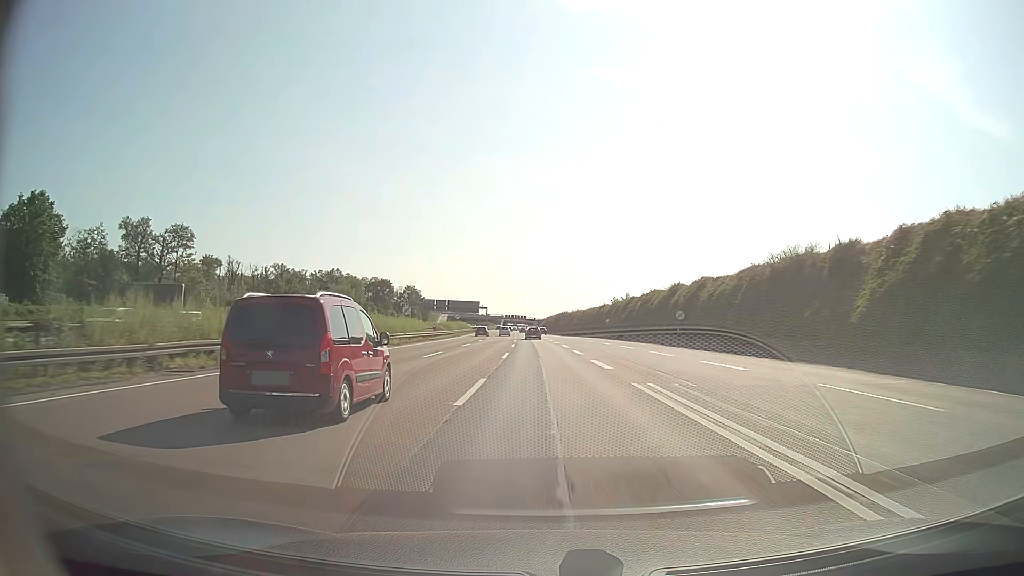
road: motorway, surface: asphalt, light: Day
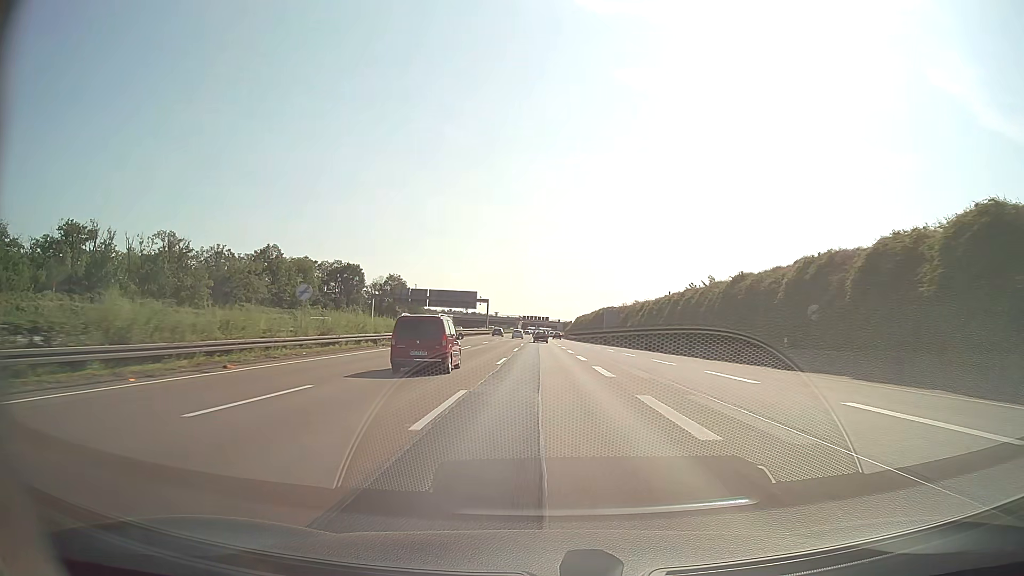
(-1.4, +75.2) m; -2°
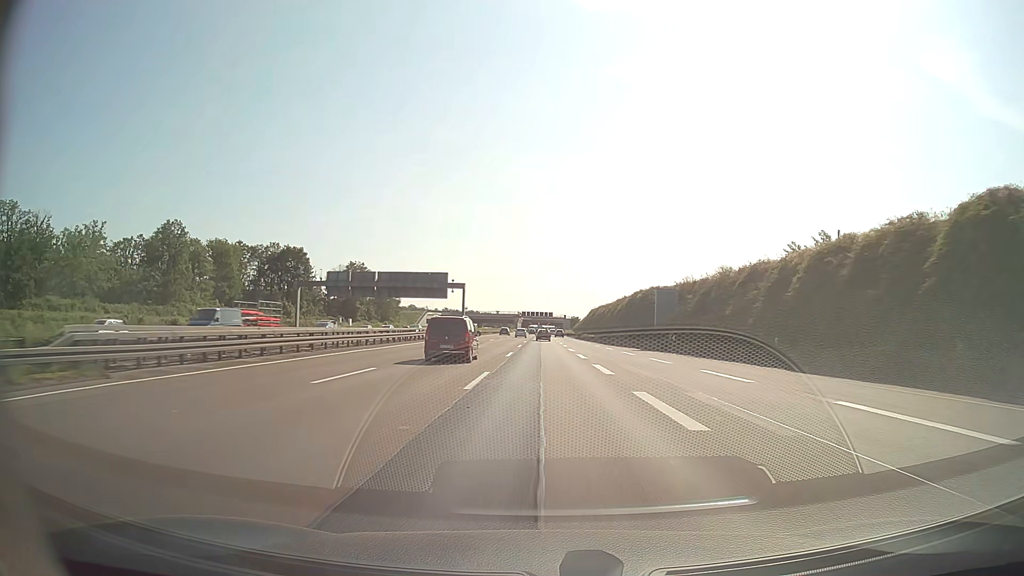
(-0.2, +48.1) m; 0°
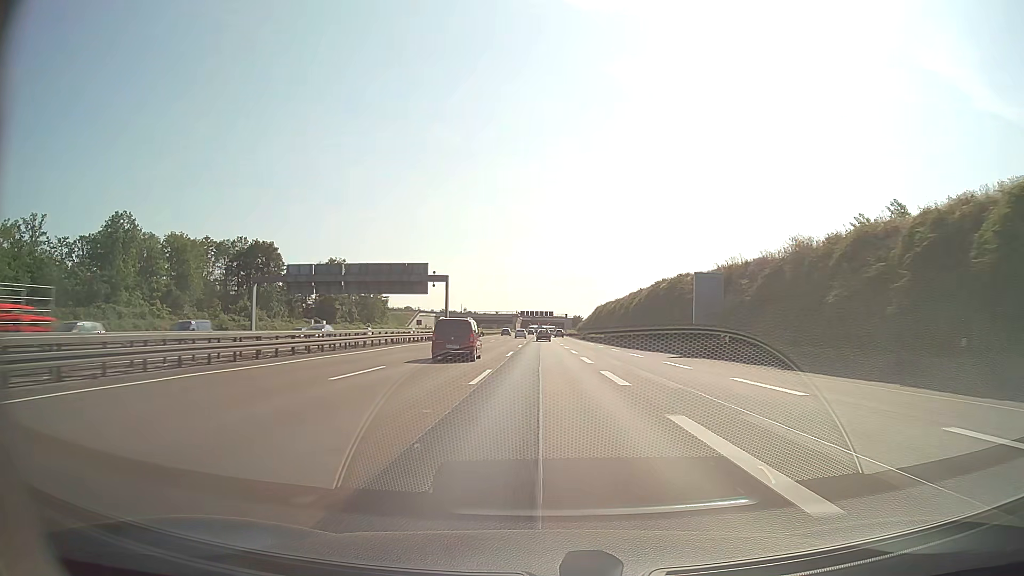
(0.0, +16.5) m; 0°
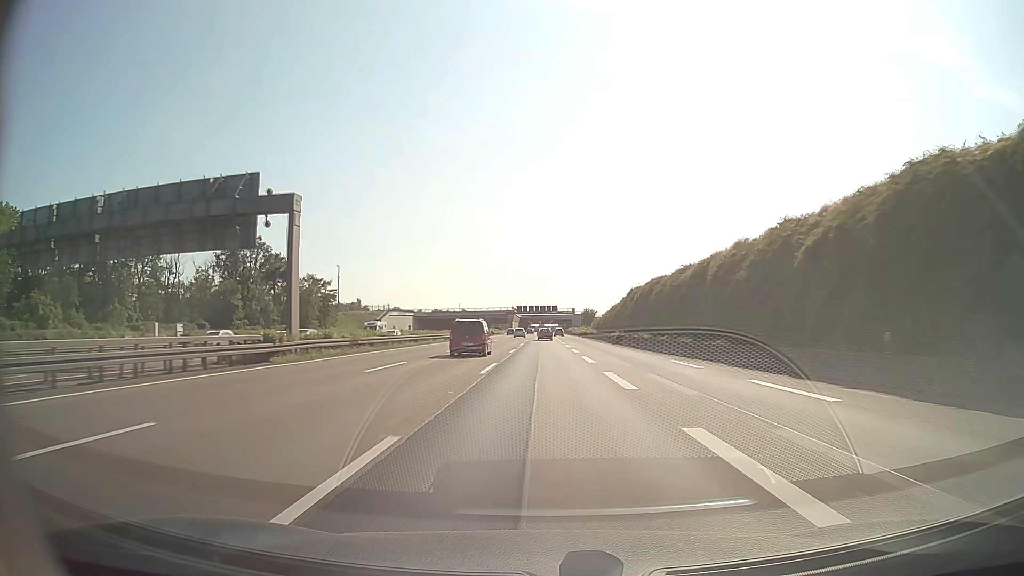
(0.0, +50.4) m; 0°
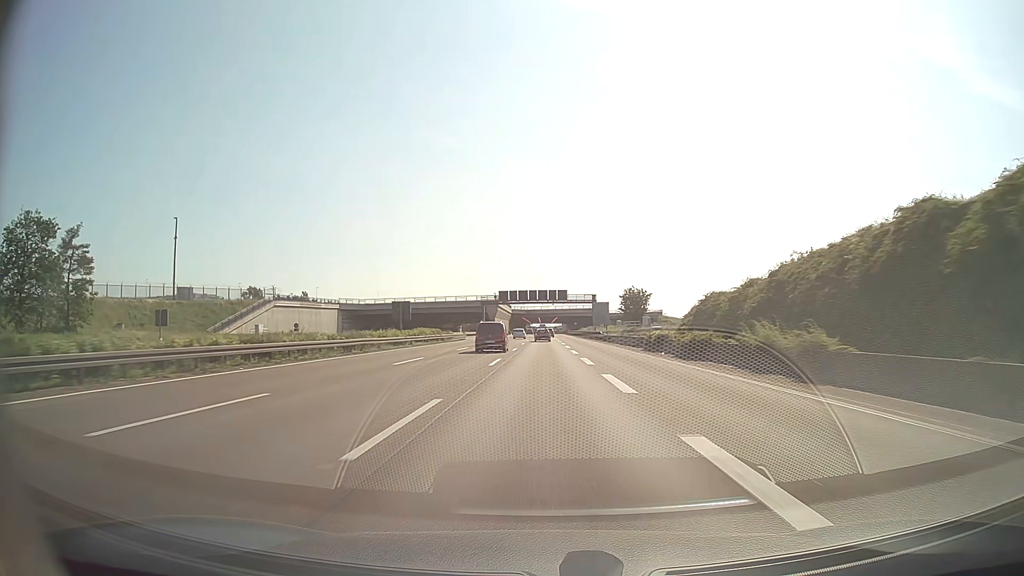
(0.0, +85.6) m; 0°
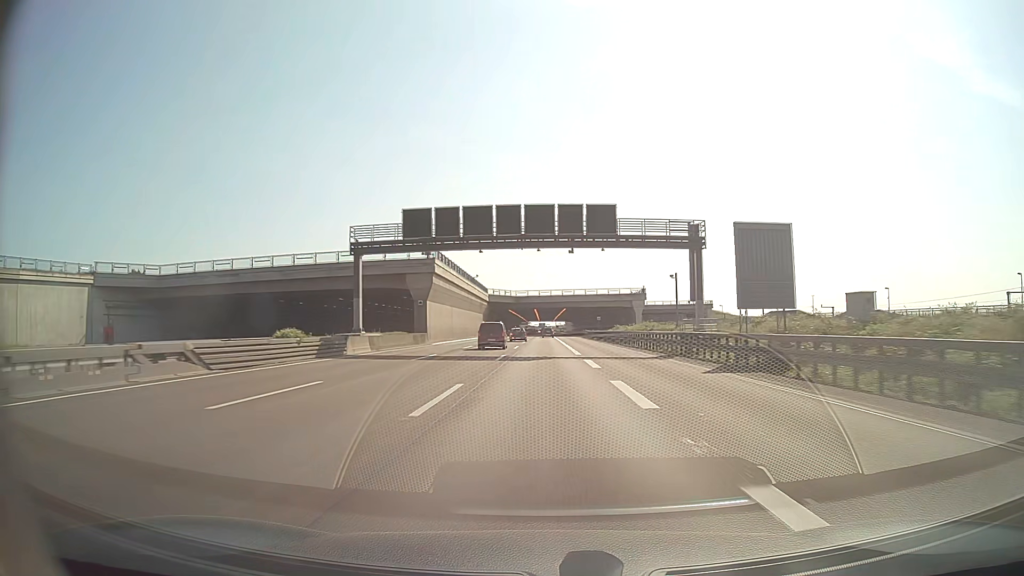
(-0.2, +86.5) m; 0°
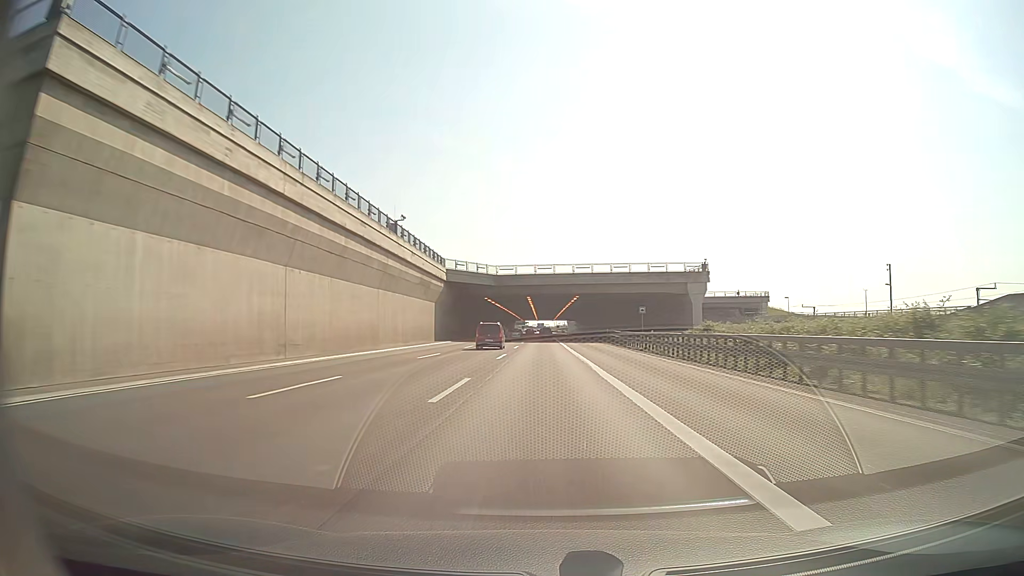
(0.0, +52.1) m; 0°
(0, +10) (0, +20) (0, +30) (0, +40) (0, +50) (0, +60) (0, +70) (0, +80) (0, +90) (0, +100) m
